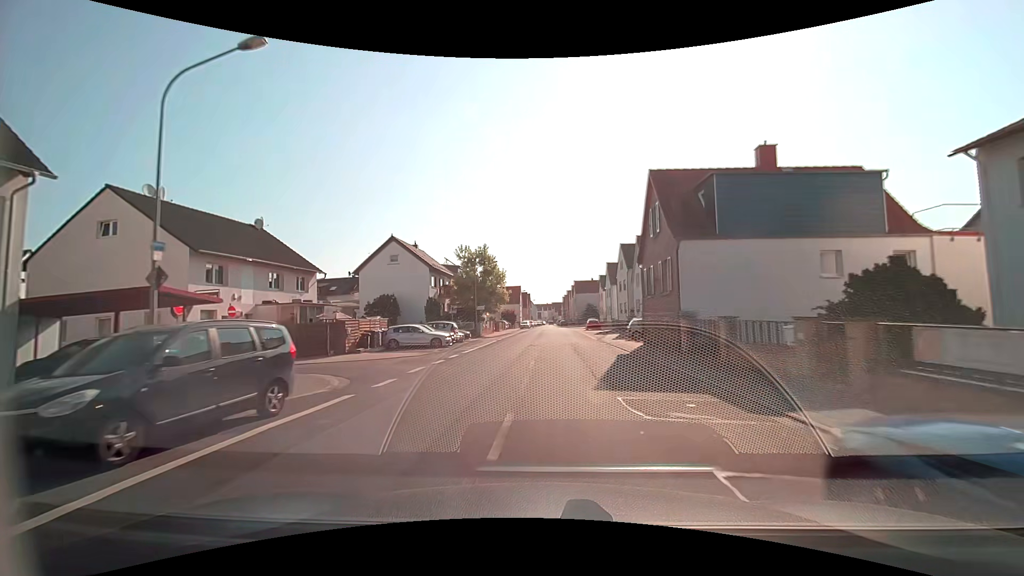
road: tertiary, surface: asphalt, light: Day
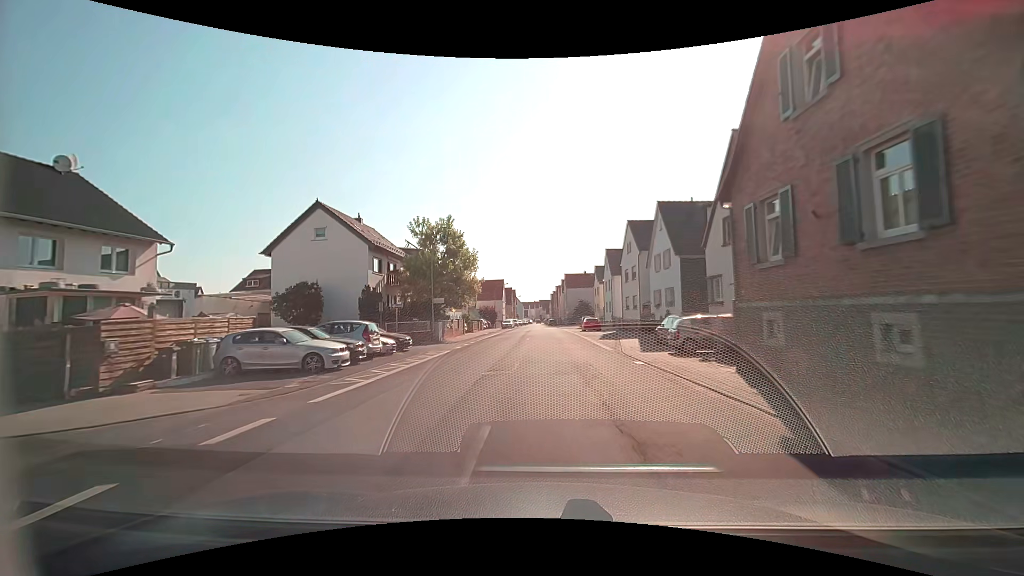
(+0.3, +14.8) m; +2°
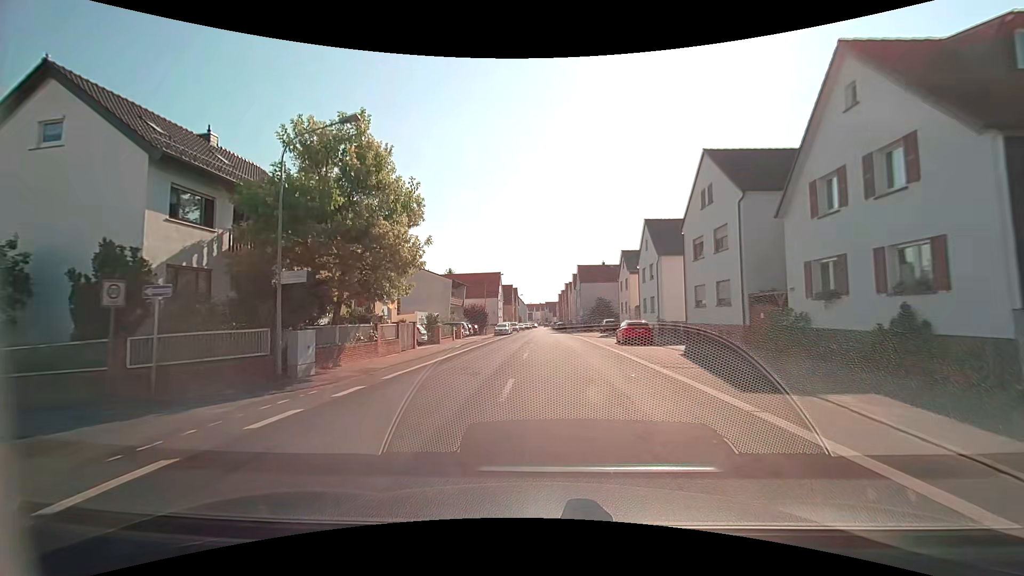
(-0.1, +22.0) m; 0°
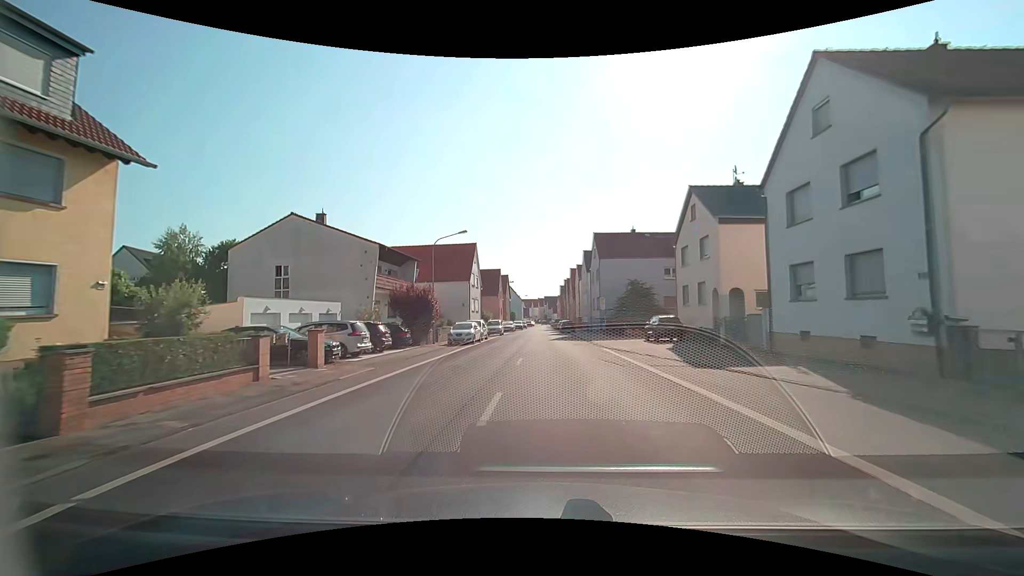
(0.0, +28.6) m; 0°
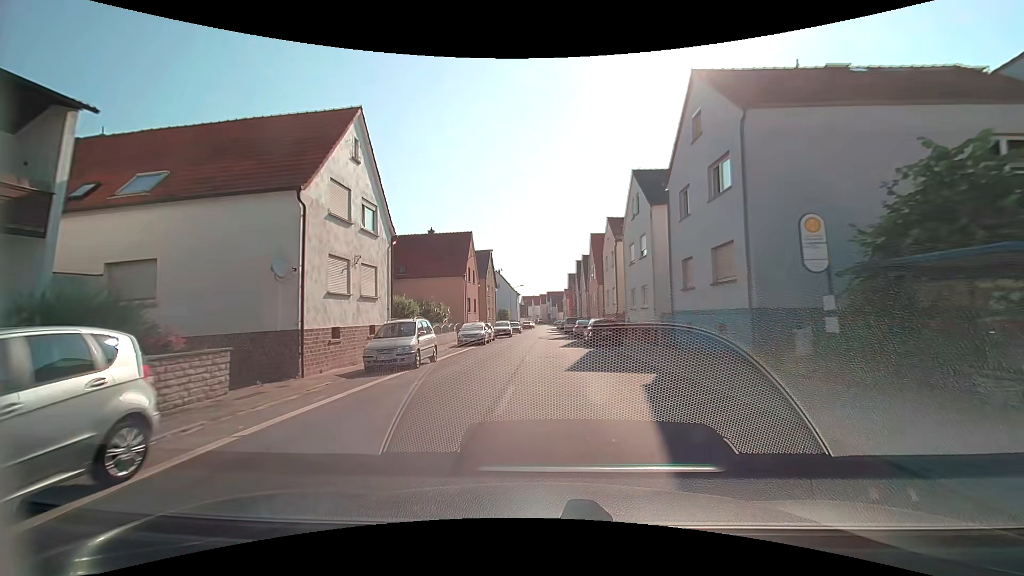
(0.0, +35.1) m; 0°
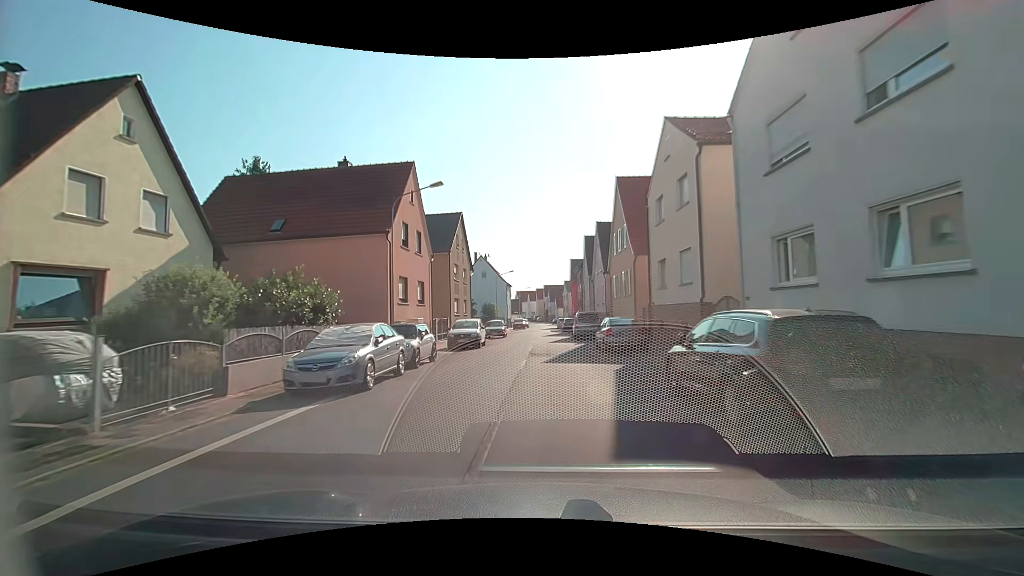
(0.0, +20.7) m; 0°
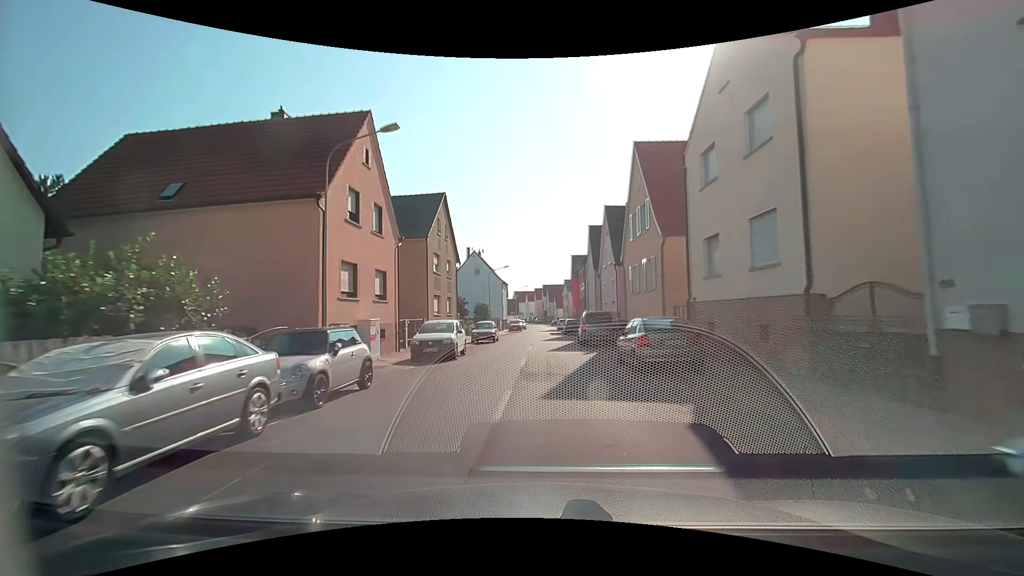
(0.0, +6.9) m; 0°
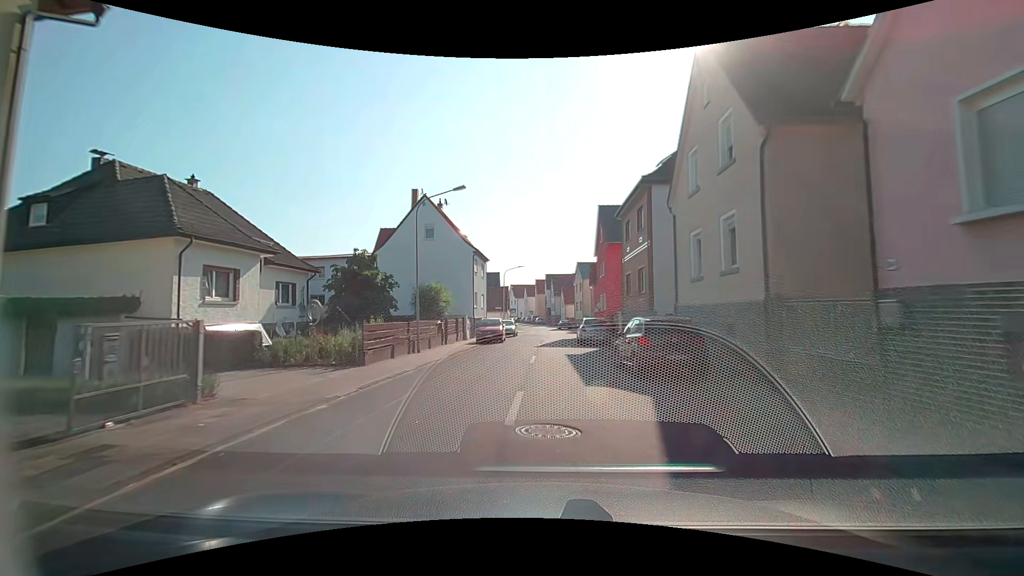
(-0.2, +33.9) m; 0°
(0, +10) (0, +20) (0, +30) (+1, +40) (+1, +50) (+1, +60) (+1, +70) (0, +80) (-1, +90) (-2, +100) m
